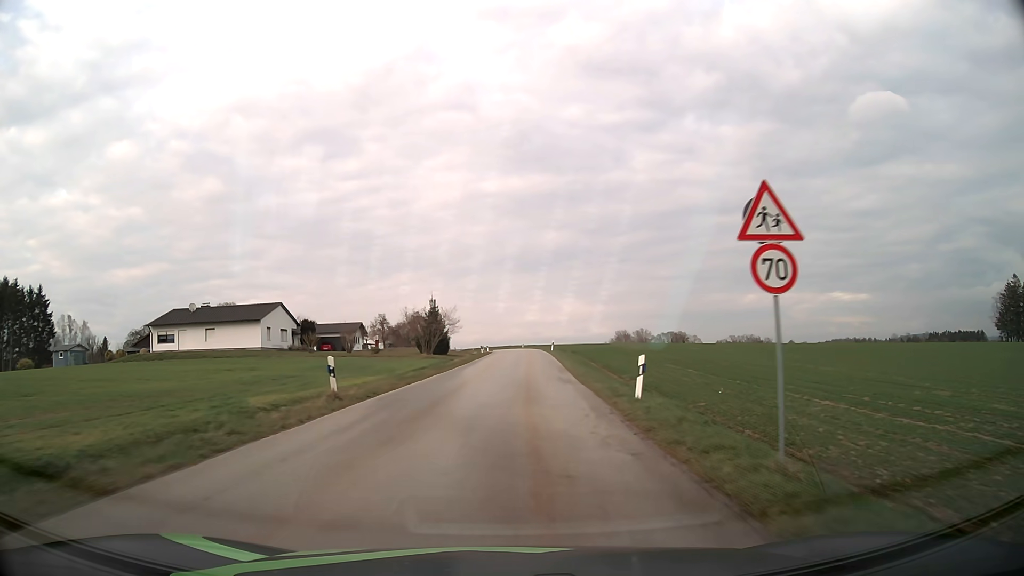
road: tertiary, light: Day
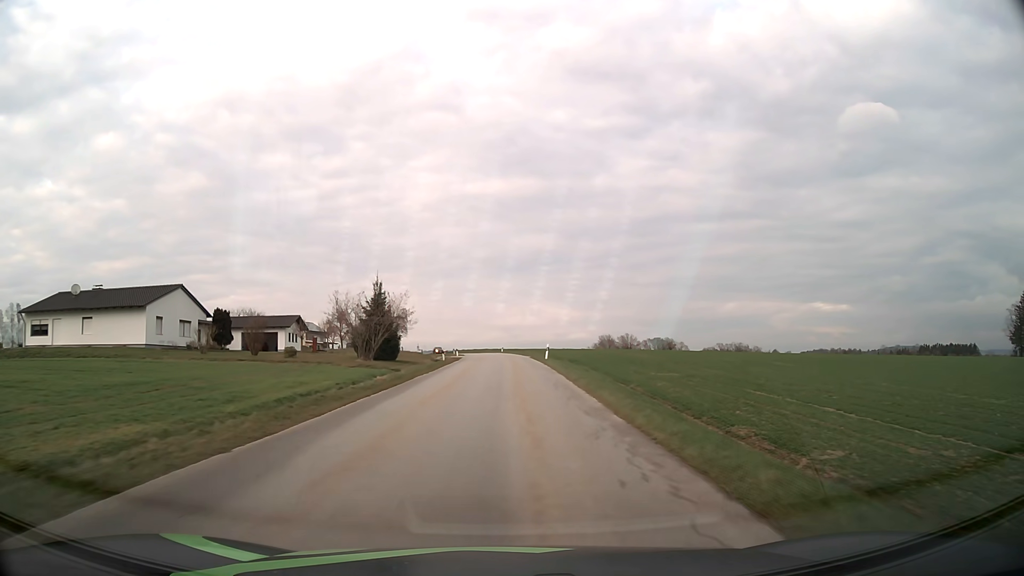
(+0.3, +20.8) m; +2°
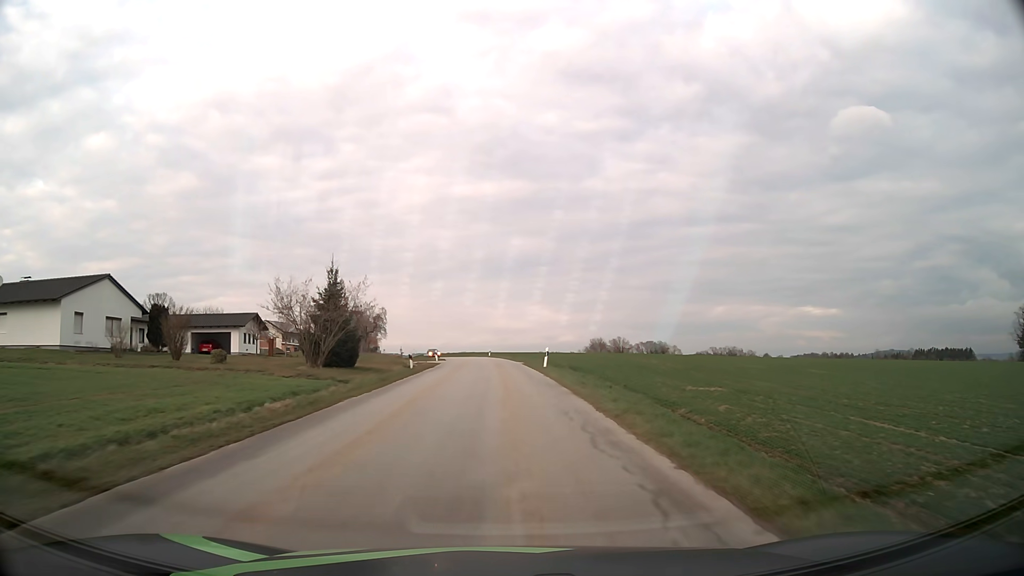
(+0.1, +10.3) m; +1°
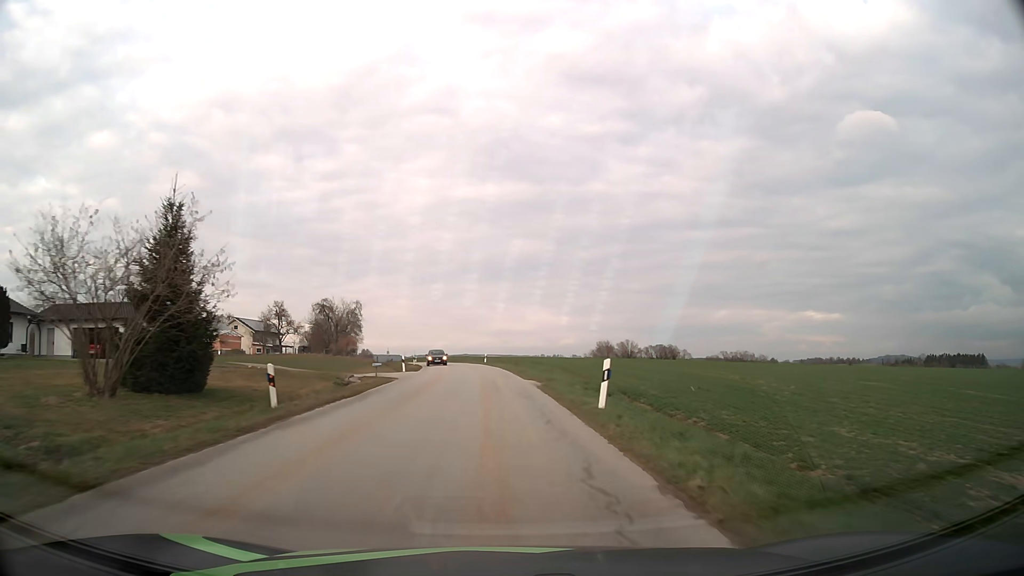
(+0.1, +20.6) m; 0°
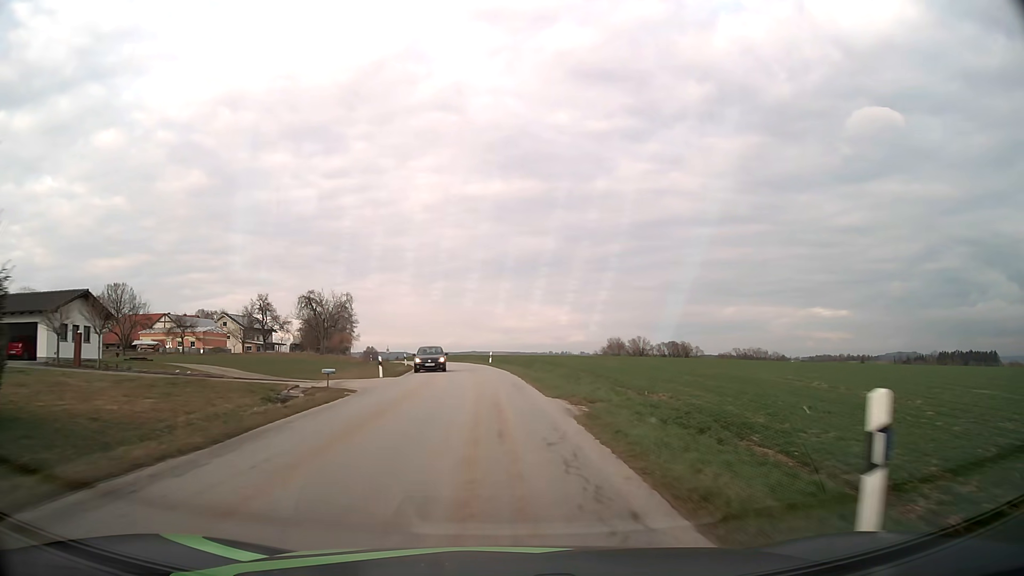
(-0.1, +10.2) m; -1°
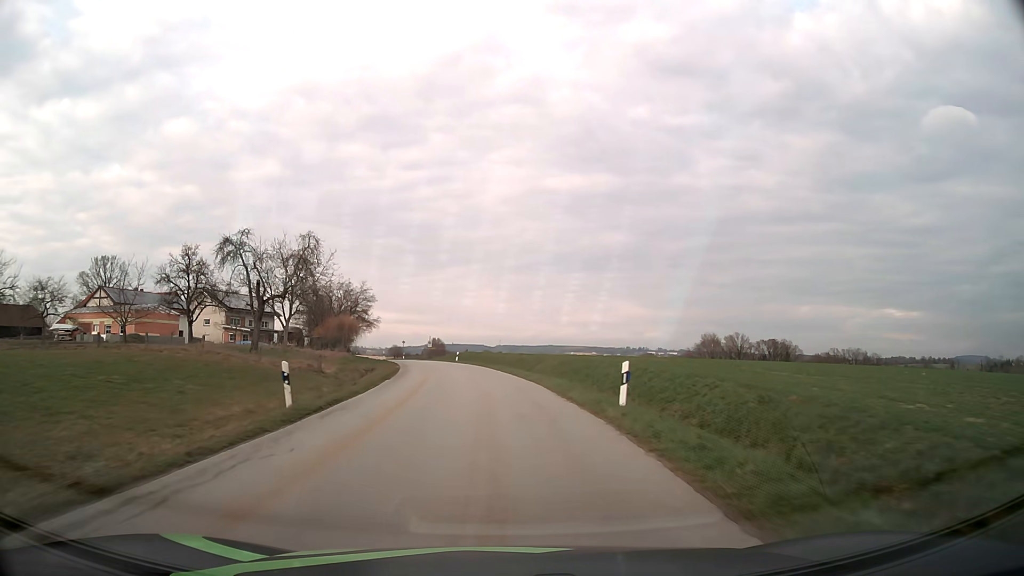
(-1.8, +40.6) m; -6°
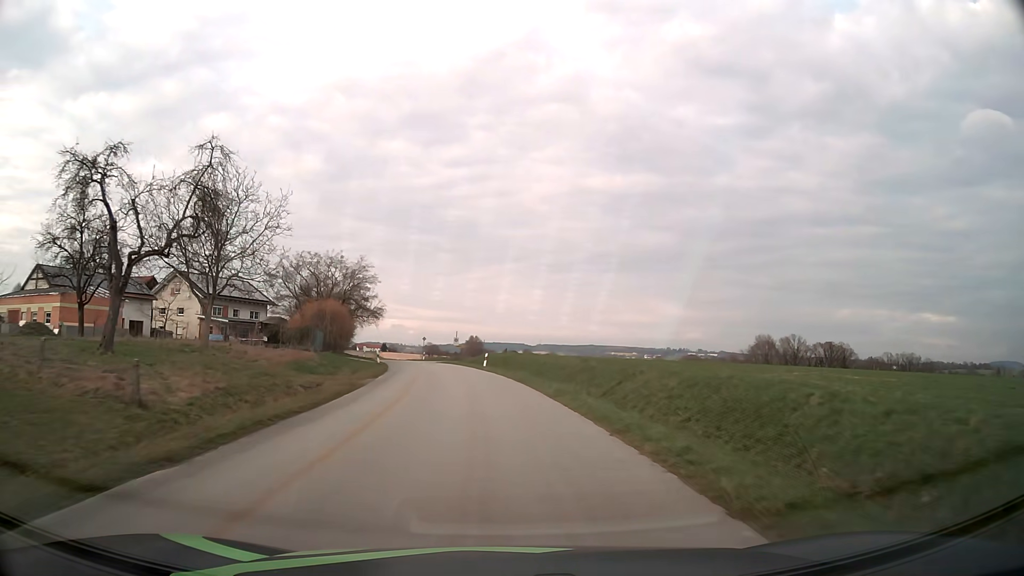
(-0.7, +20.4) m; -4°
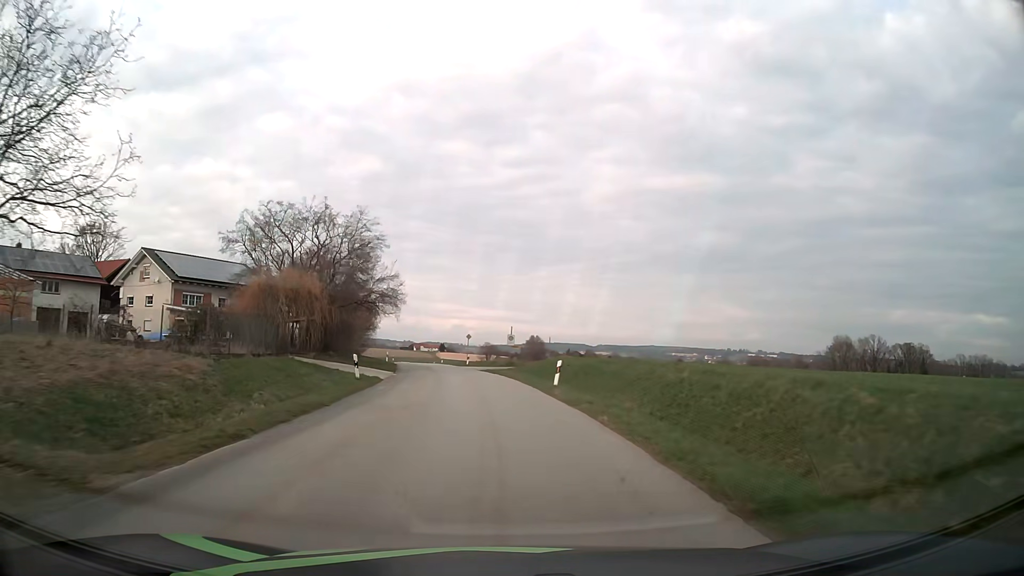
(-0.9, +20.6) m; -5°
(0, +10) (-1, +20) (-2, +30) (-3, +40) (-4, +50) (-6, +60) (-8, +69) (-9, +79) (-11, +89) (-12, +99) m
